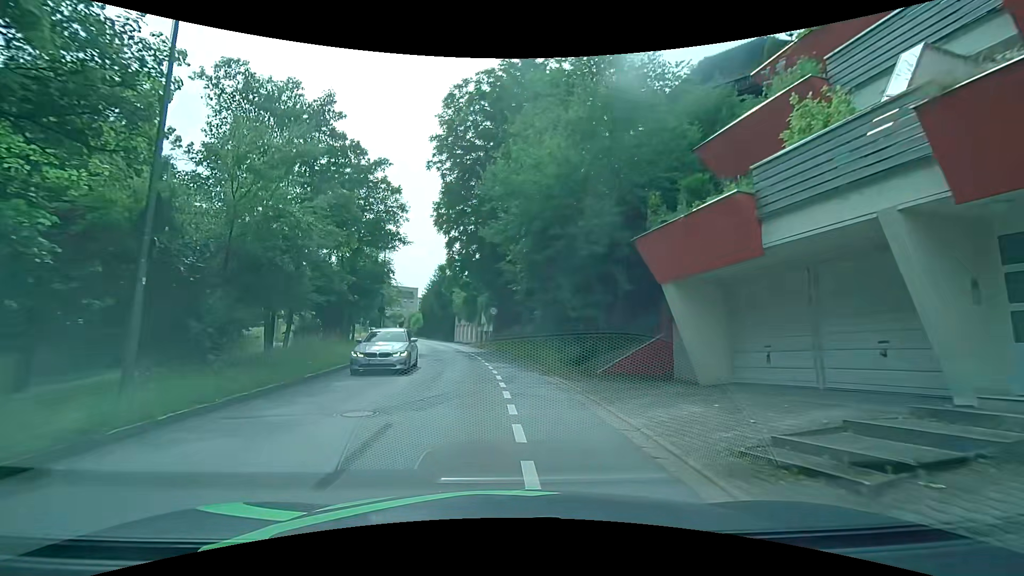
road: tertiary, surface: asphalt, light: Day
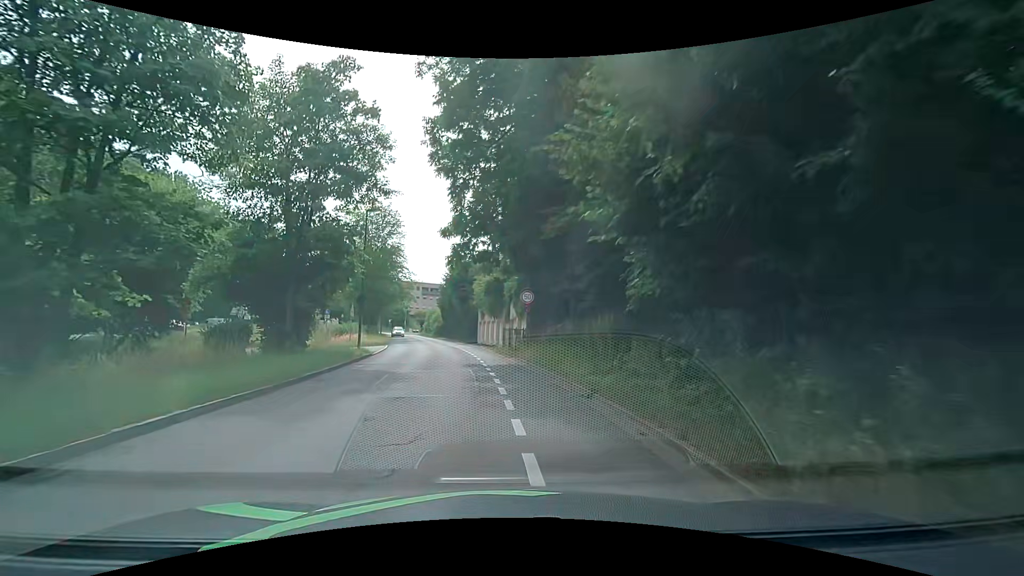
(-0.5, +13.8) m; -6°
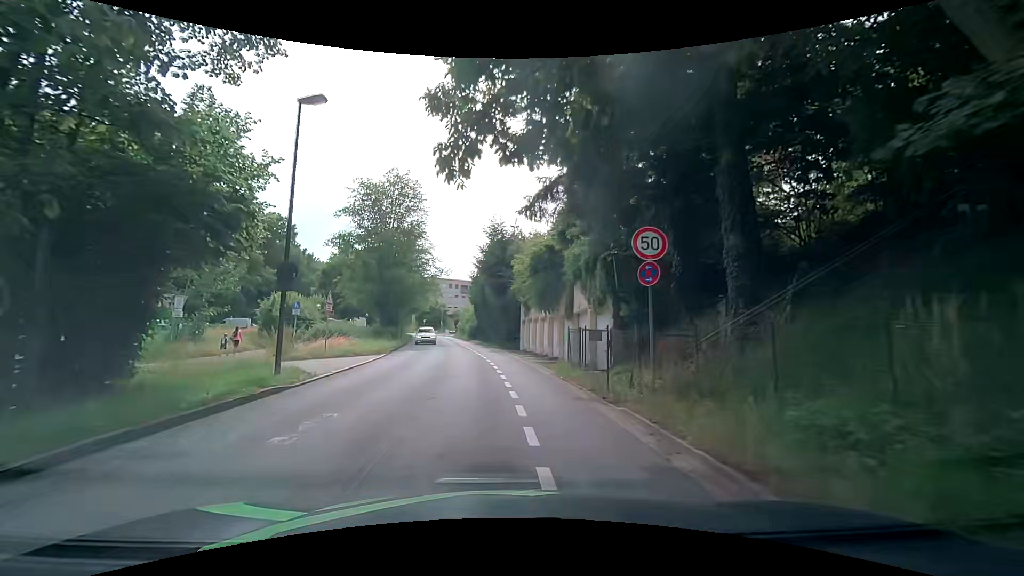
(-0.1, +14.6) m; -3°
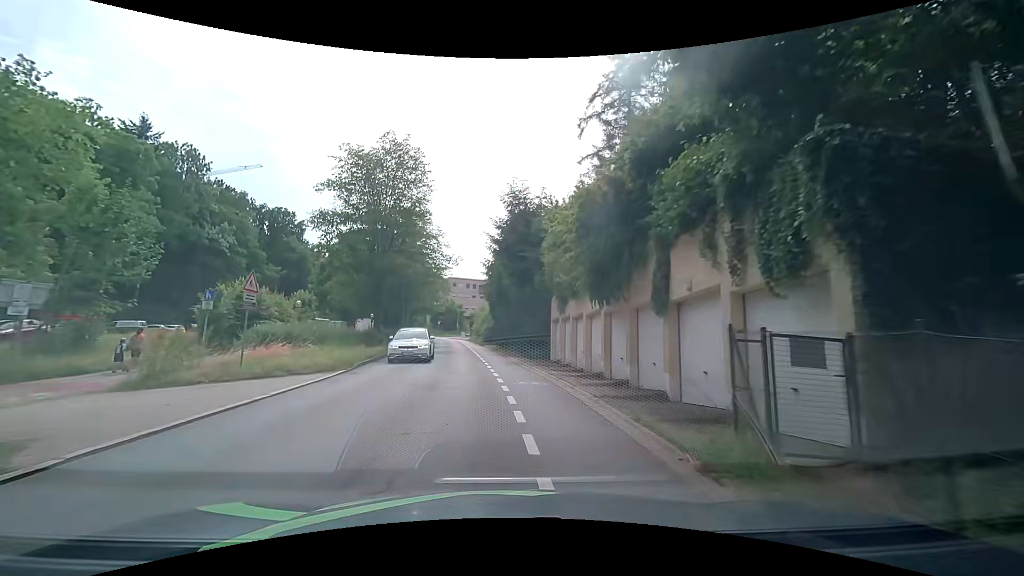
(-0.2, +10.3) m; -4°
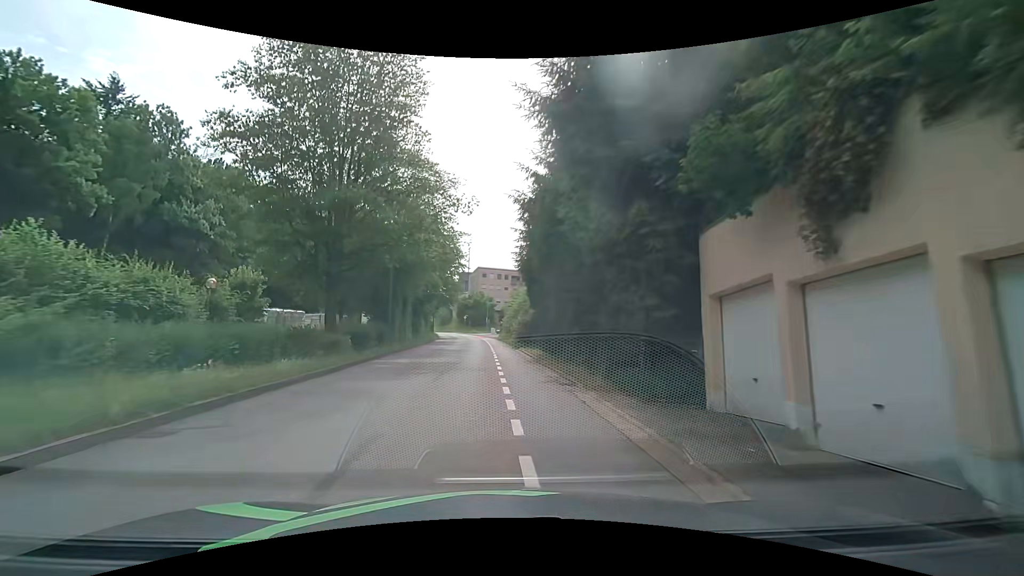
(0.0, +17.6) m; -2°
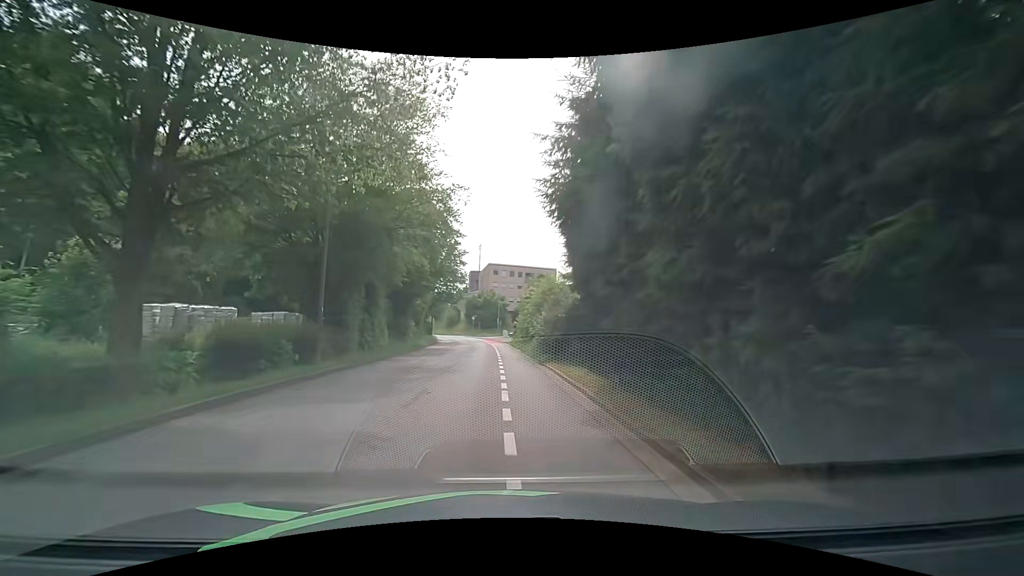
(-0.2, +13.0) m; -1°
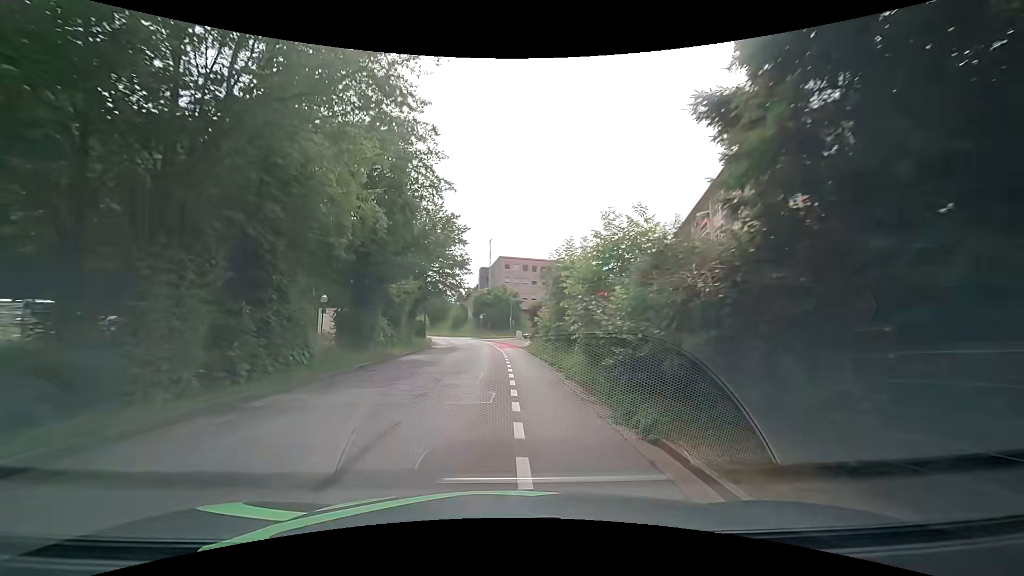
(-0.4, +13.2) m; -2°
(0, +10) (0, +20) (-1, +30) (-1, +40) (-2, +50) (-4, +60) (-7, +69) (-11, +79) (-15, +88) (-19, +97) m
